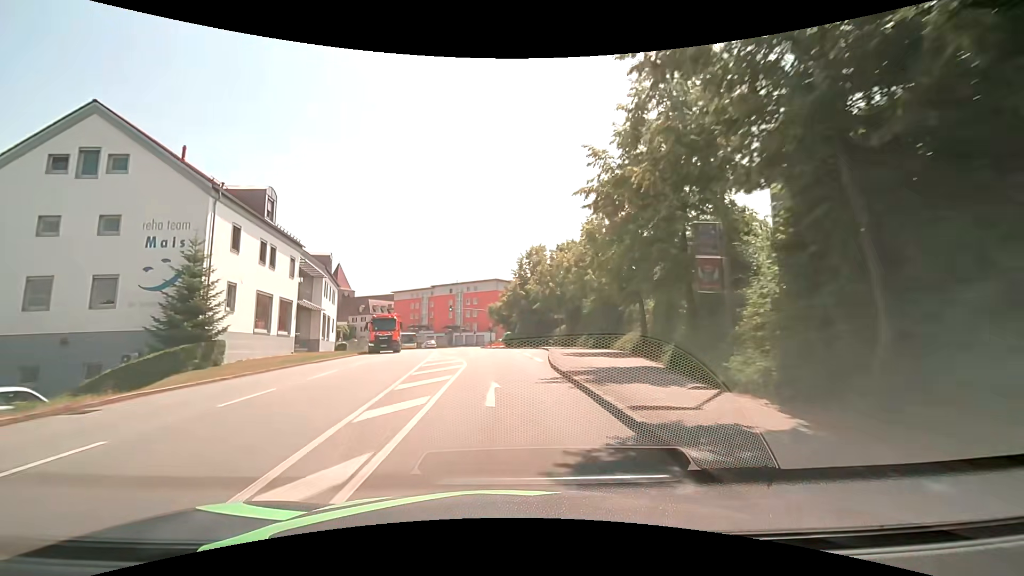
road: tertiary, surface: asphalt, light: Day
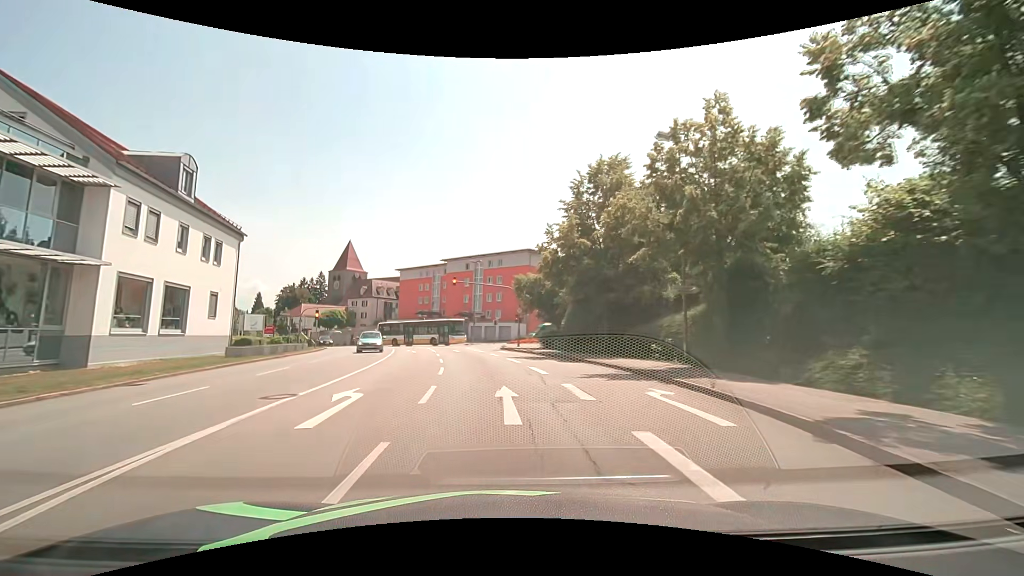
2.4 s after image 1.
(-0.3, +30.0) m; -3°
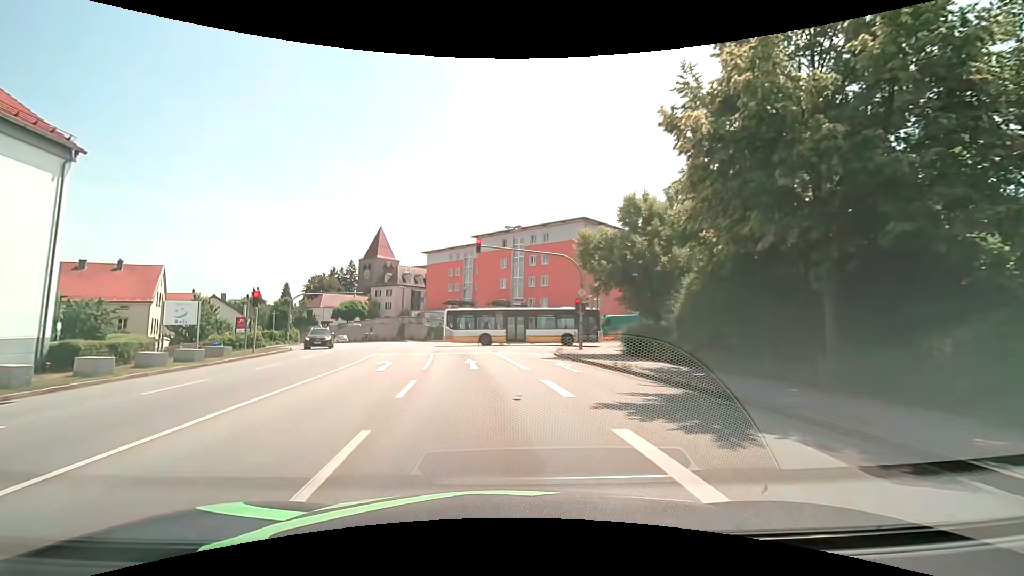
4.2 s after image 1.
(-0.5, +17.1) m; -4°
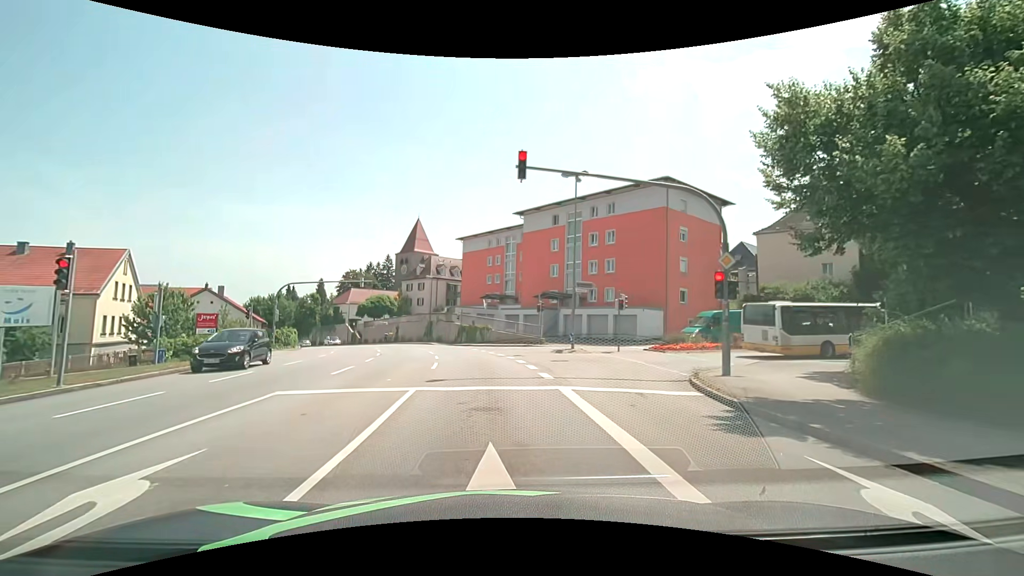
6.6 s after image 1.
(-0.7, +14.4) m; -5°
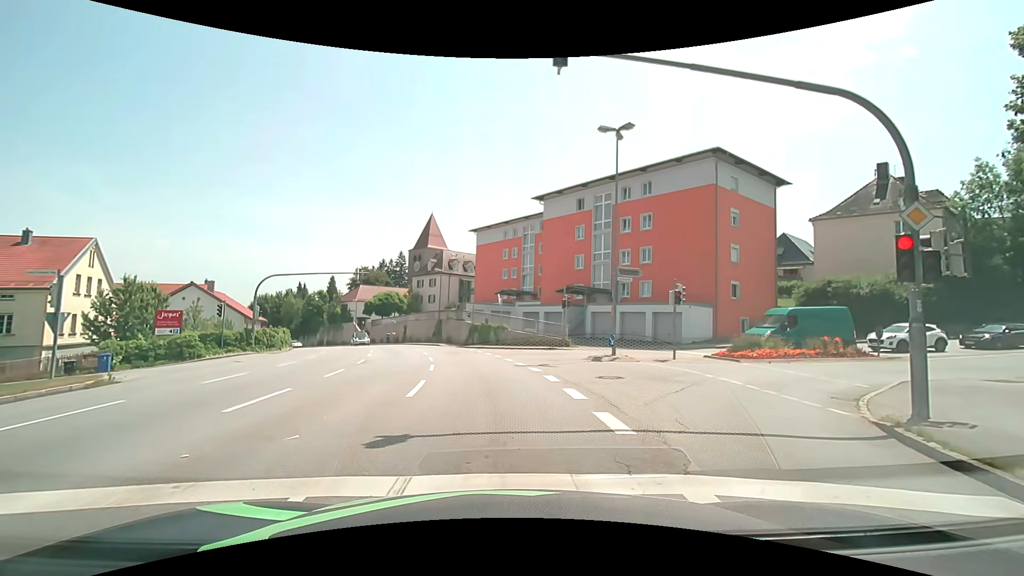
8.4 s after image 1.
(-0.1, +6.2) m; -1°
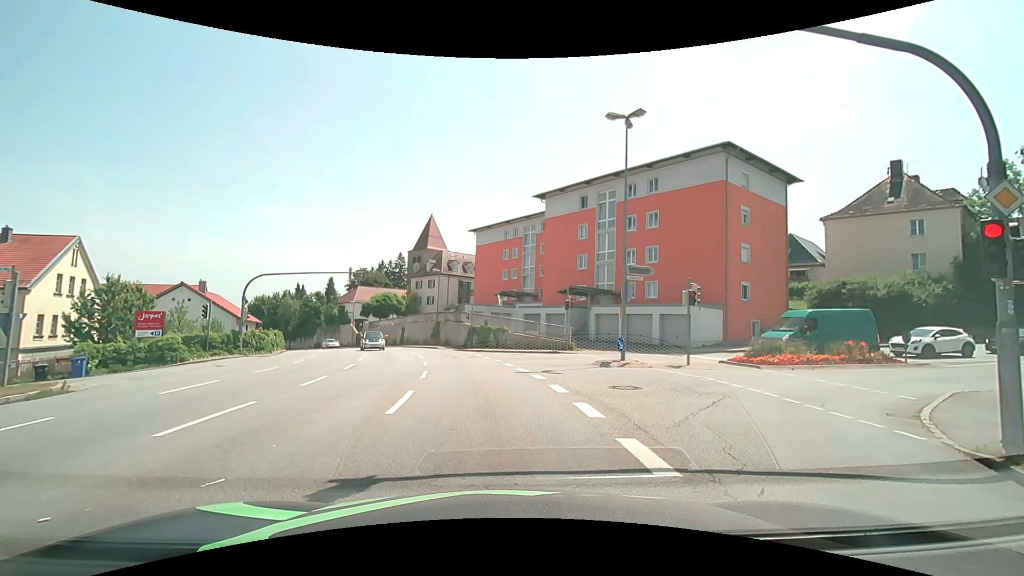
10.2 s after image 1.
(0.0, +1.5) m; -2°
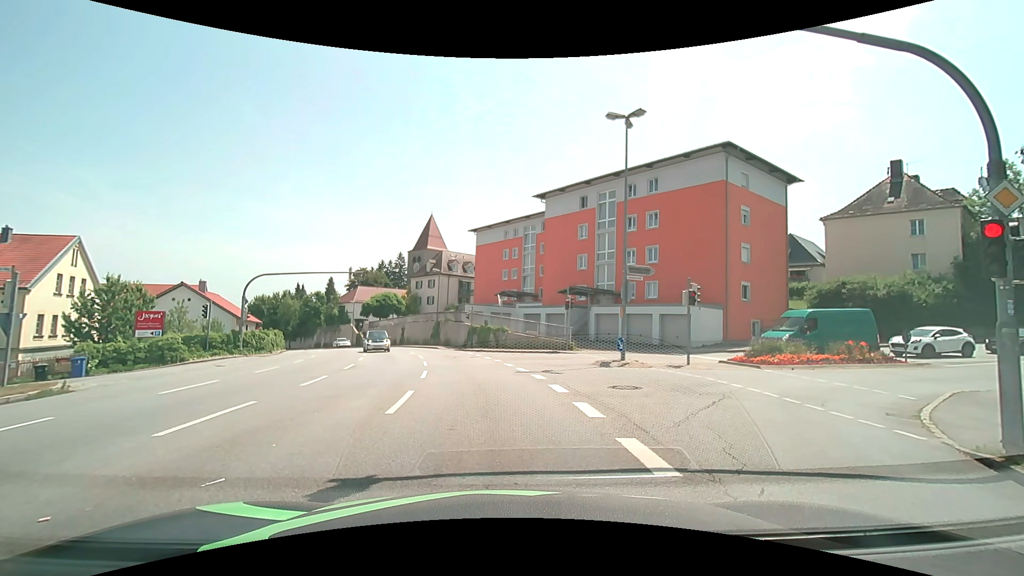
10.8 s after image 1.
(0.0, 0.0) m; 0°
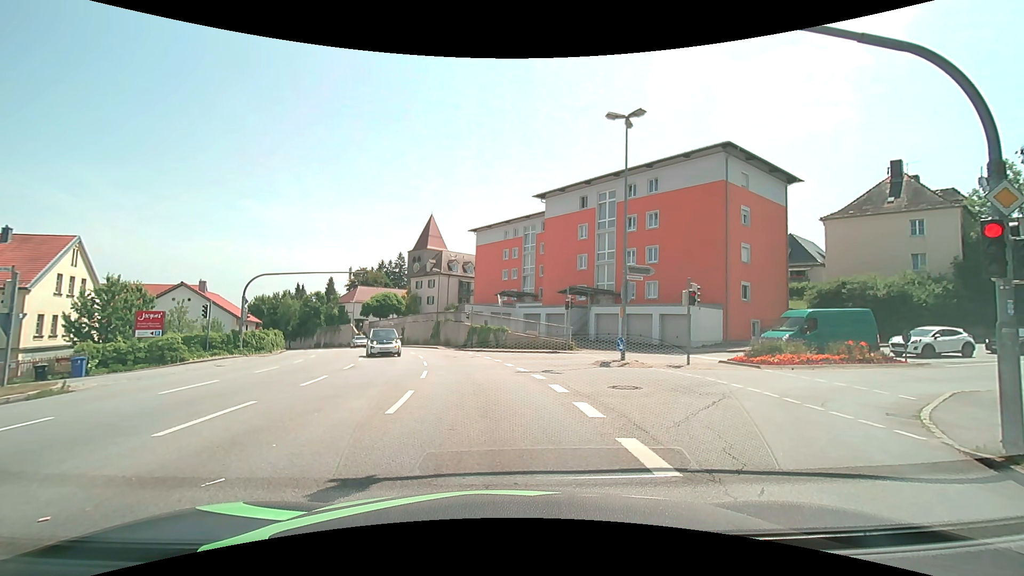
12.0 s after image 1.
(0.0, 0.0) m; 0°
(0, +10) (-1, +20) (-3, +30) (-5, +39) (-8, +49) (-12, +58) (-16, +67) (-21, +76) (-26, +85) (-31, +93) m
